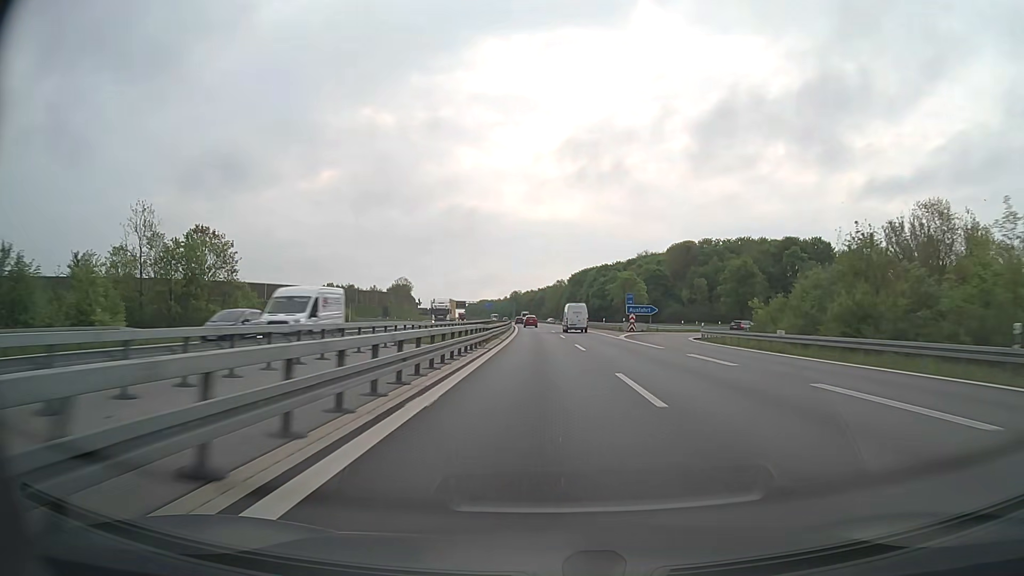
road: motorway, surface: asphalt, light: Day
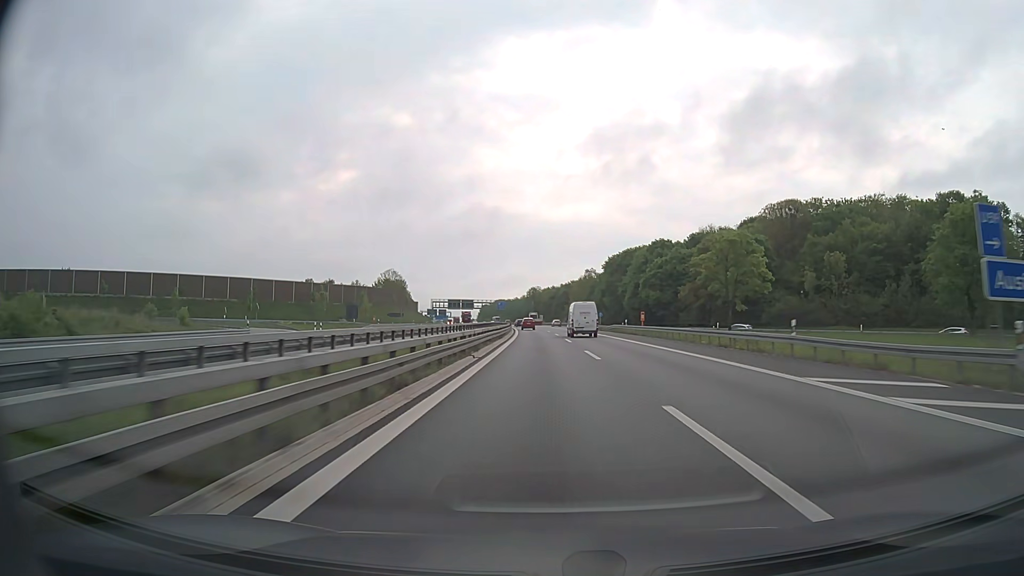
(-0.9, +60.2) m; -2°
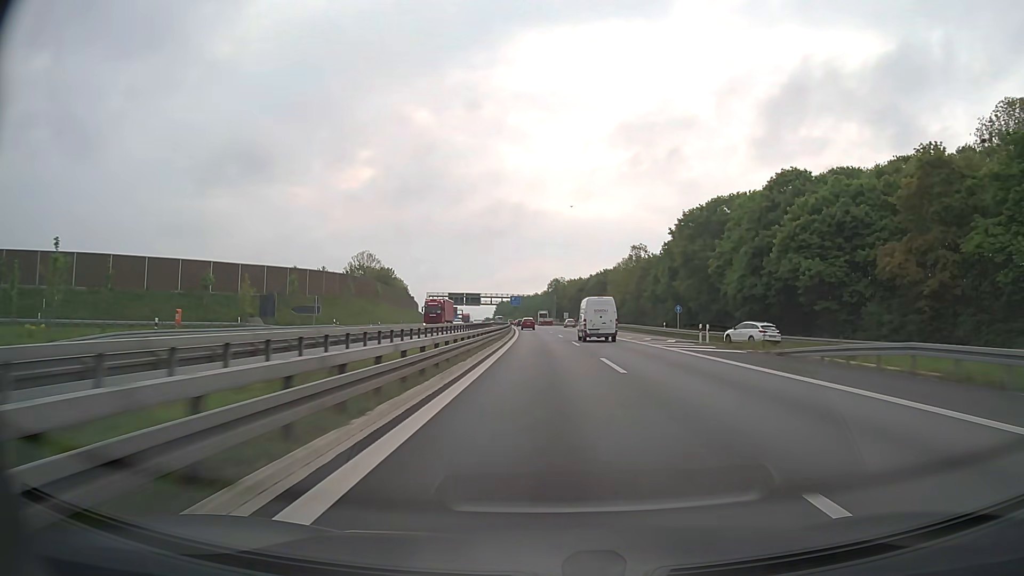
(-1.1, +59.8) m; -2°
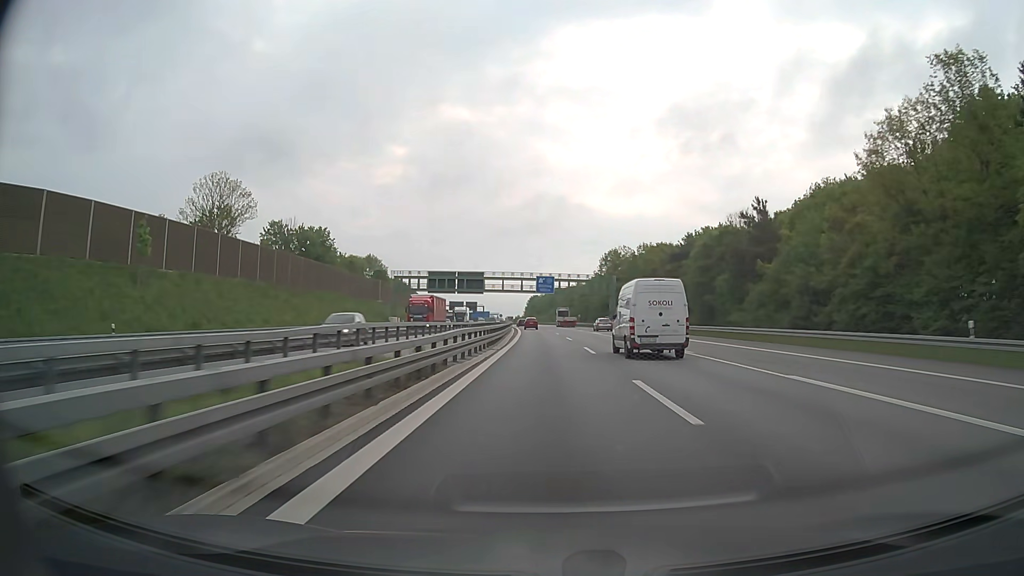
(-2.6, +98.7) m; -3°
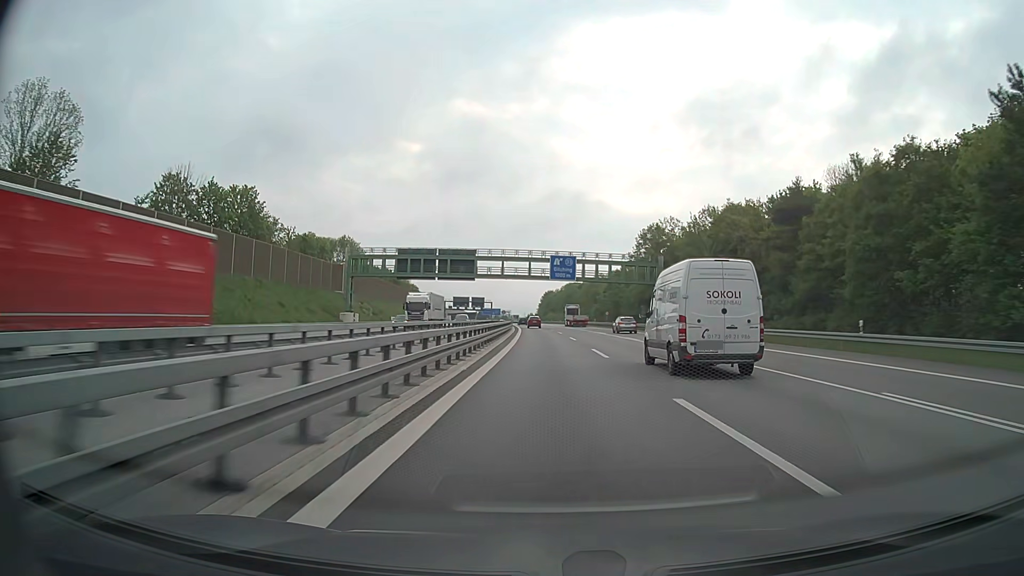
(-0.5, +39.3) m; -1°
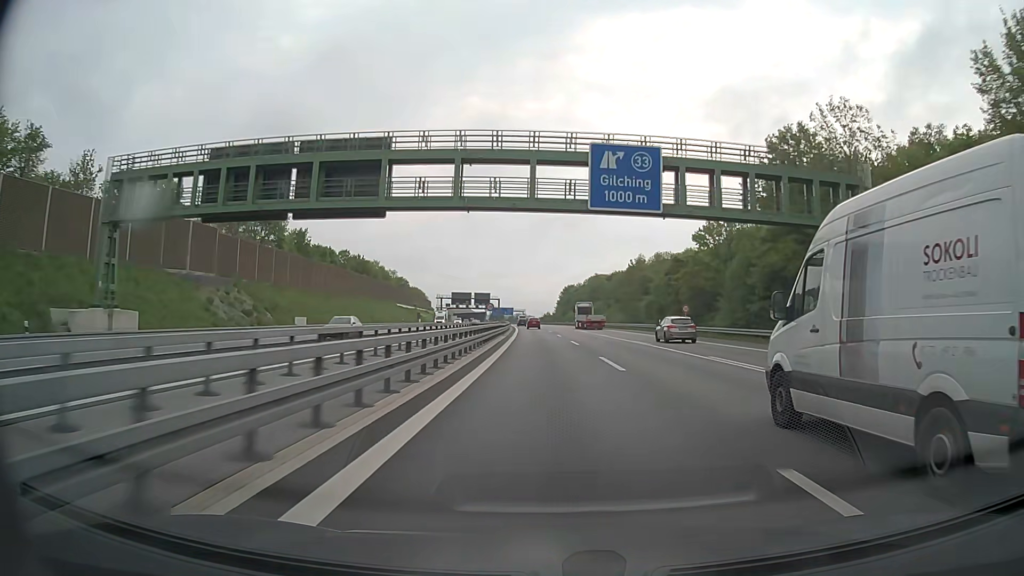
(-0.7, +59.0) m; -1°
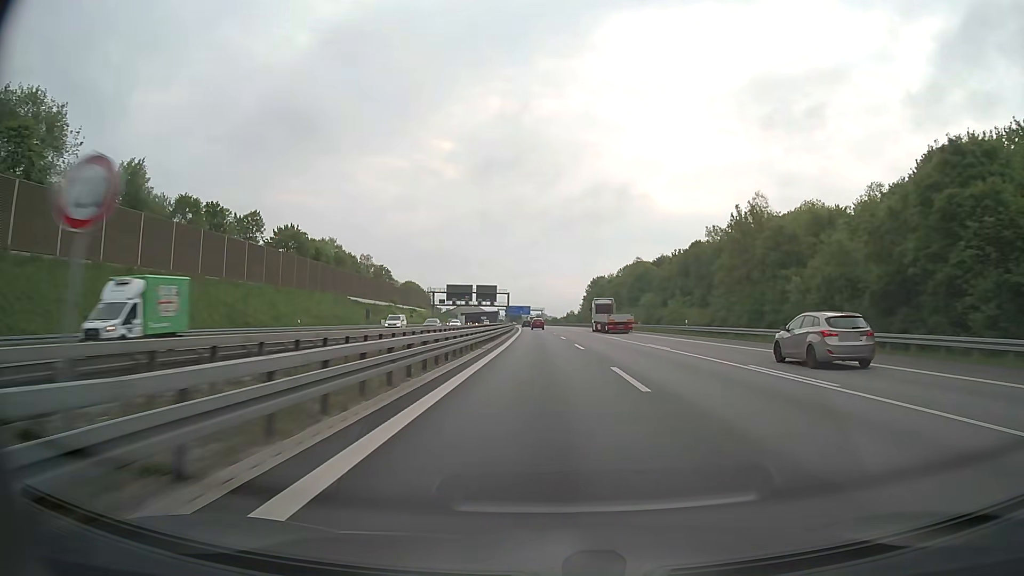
(-0.9, +59.2) m; -2°
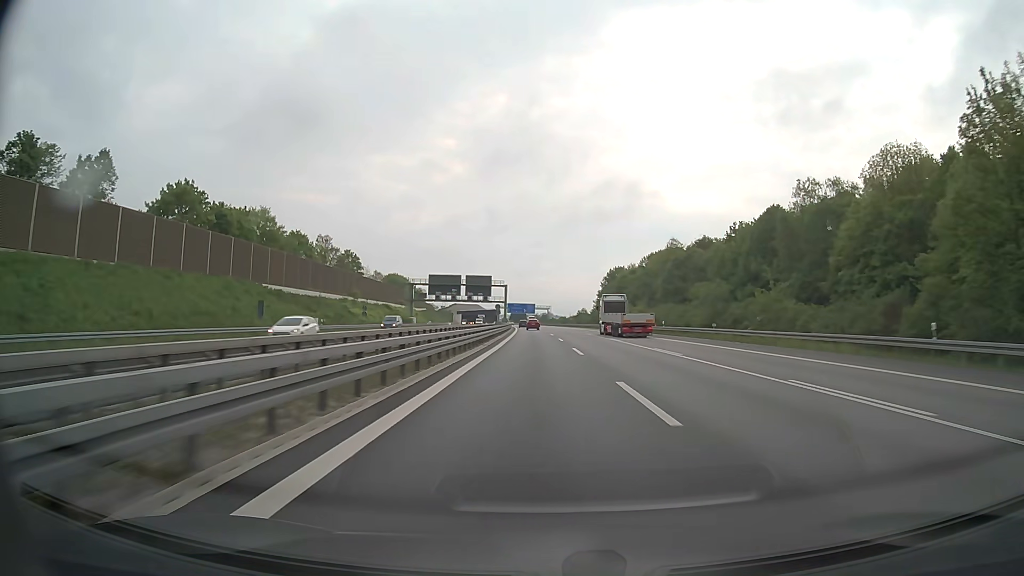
(-0.2, +39.7) m; -1°
(0, +10) (0, +20) (0, +30) (0, +40) (0, +50) (0, +60) (0, +70) (0, +80) (0, +90) (0, +100) m
